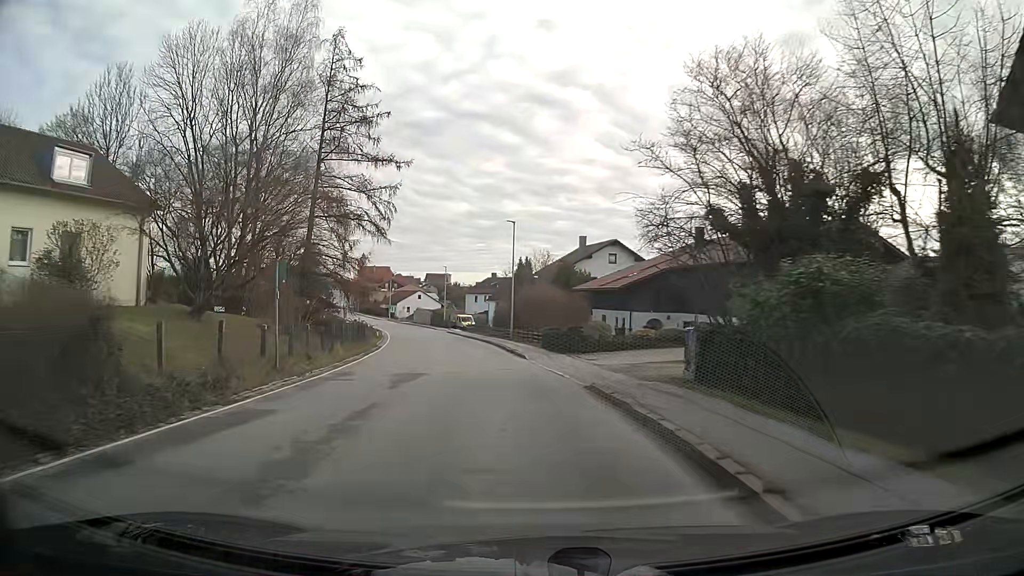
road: secondary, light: Day
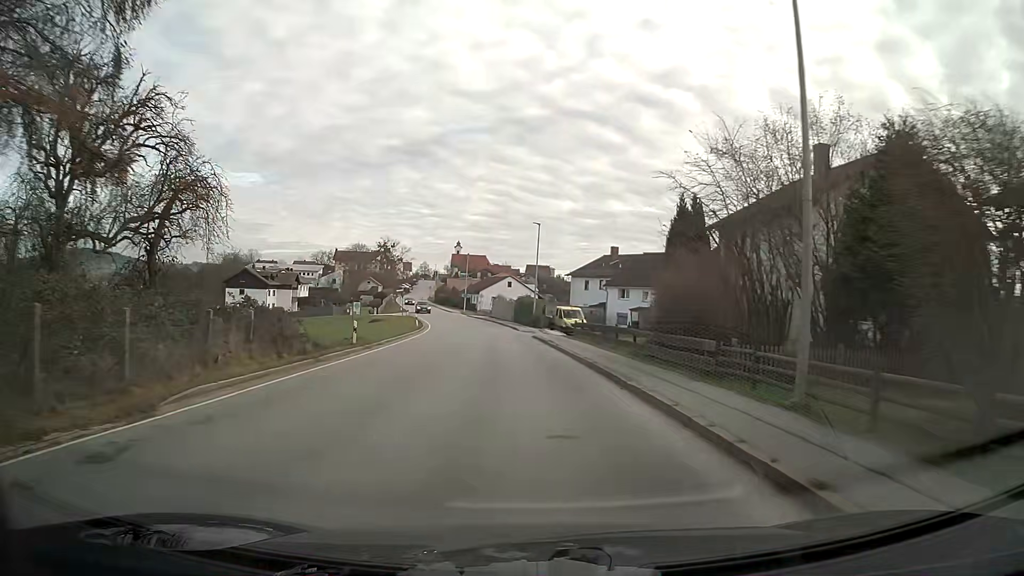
(-3.2, +38.0) m; -8°
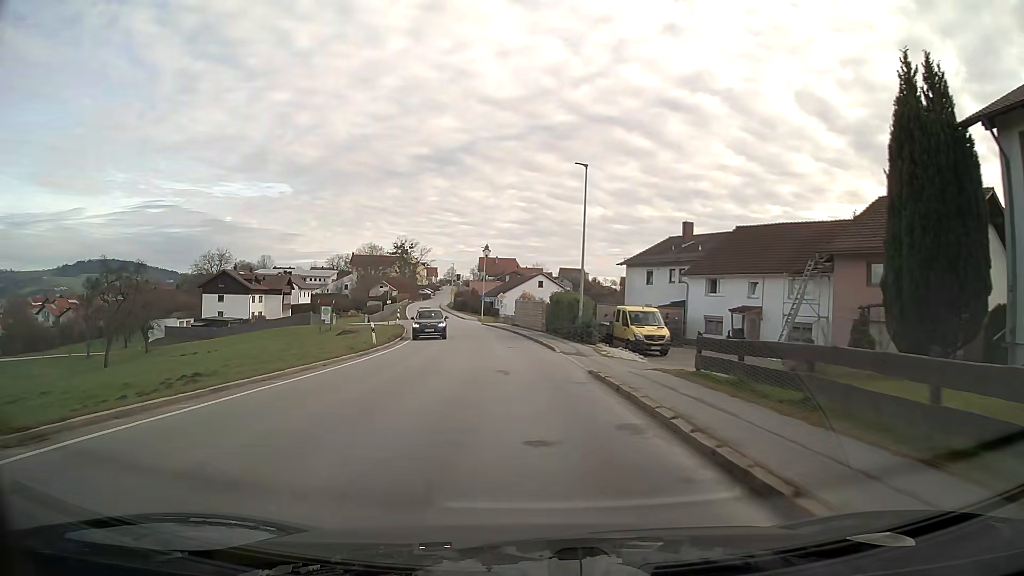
(-0.5, +22.9) m; -3°
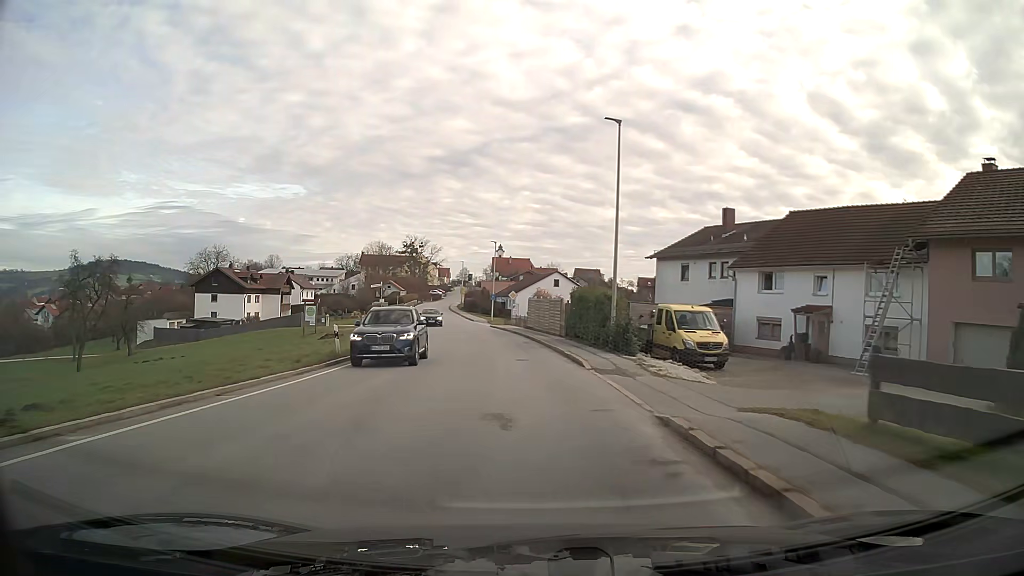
(-0.1, +7.6) m; -1°
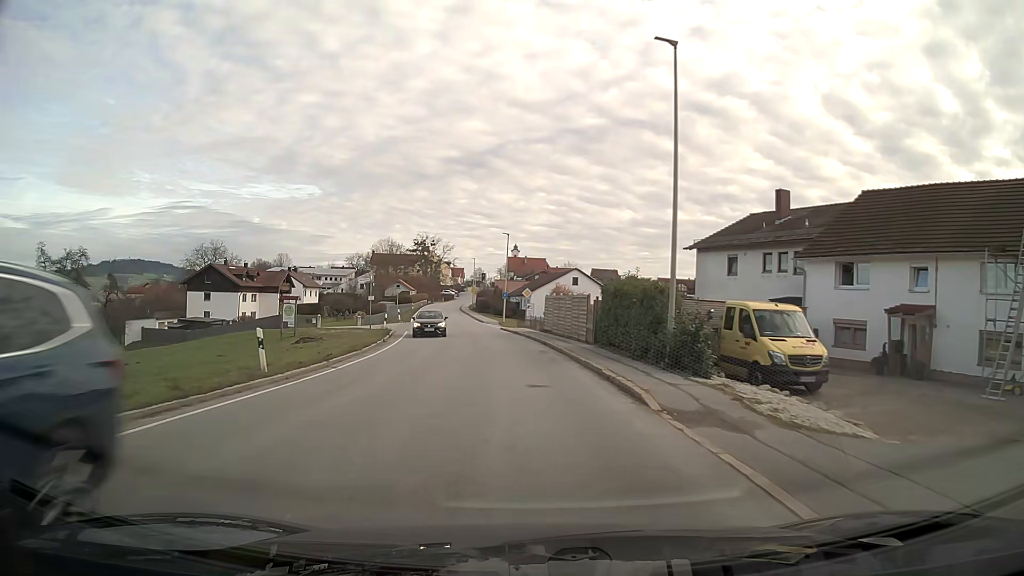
(-0.1, +7.6) m; -1°
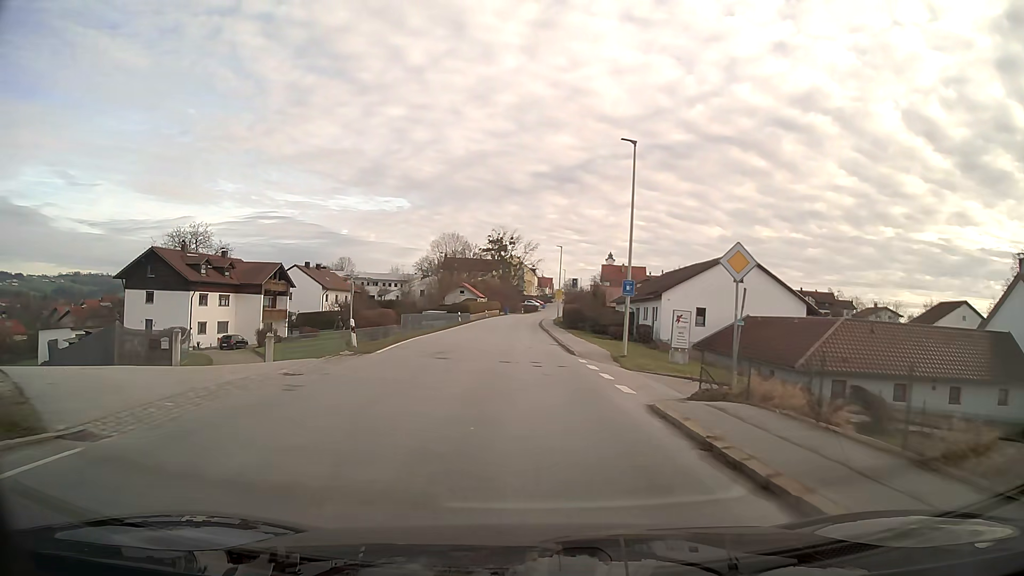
(-2.5, +37.2) m; -7°
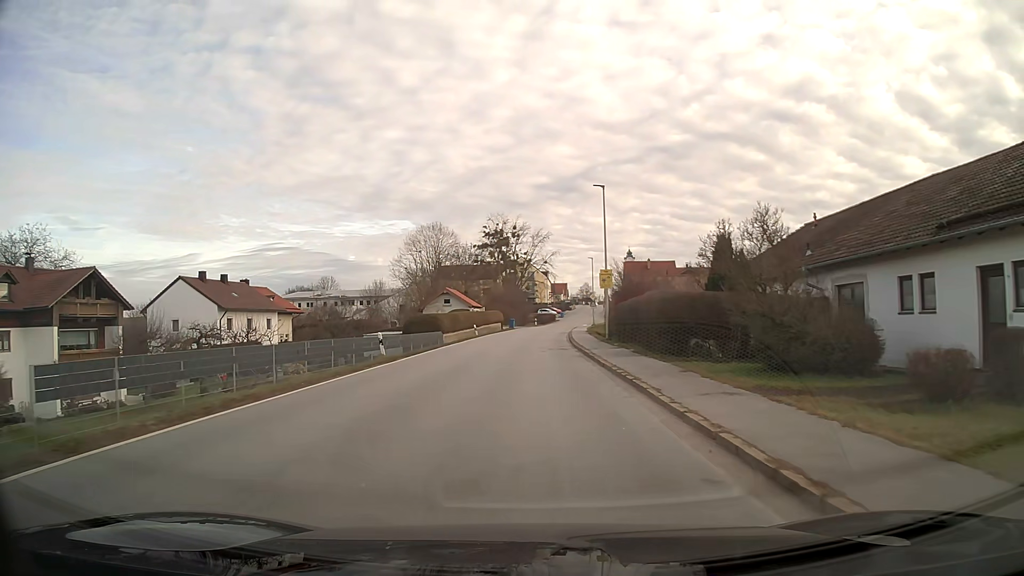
(-0.5, +36.3) m; -1°
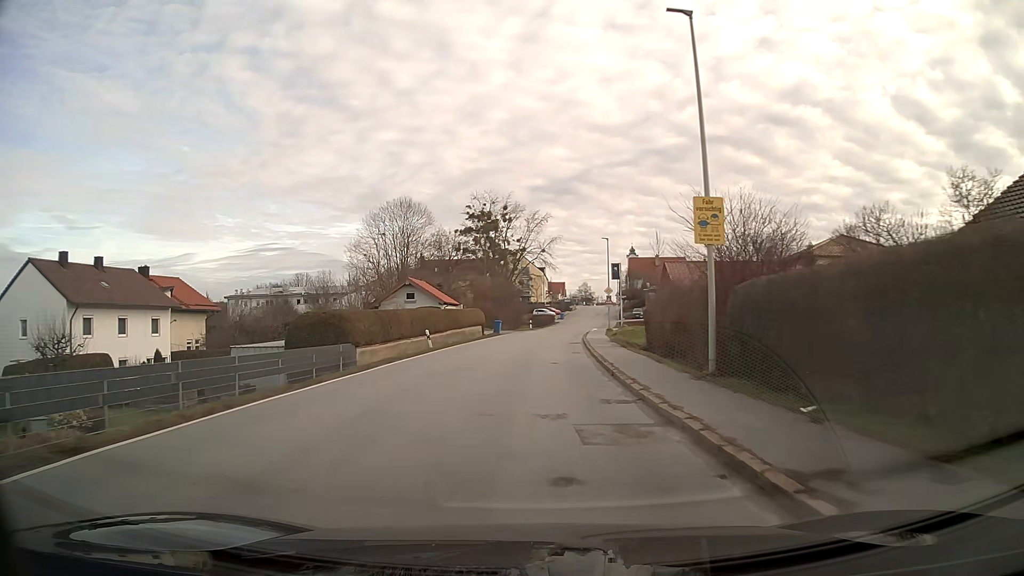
(+0.1, +21.9) m; 0°
(0, +10) (0, +20) (+1, +30) (+1, +40) (+2, +50) (+3, +60) (+4, +70) (+6, +80) (+7, +90) (+9, +100) m
